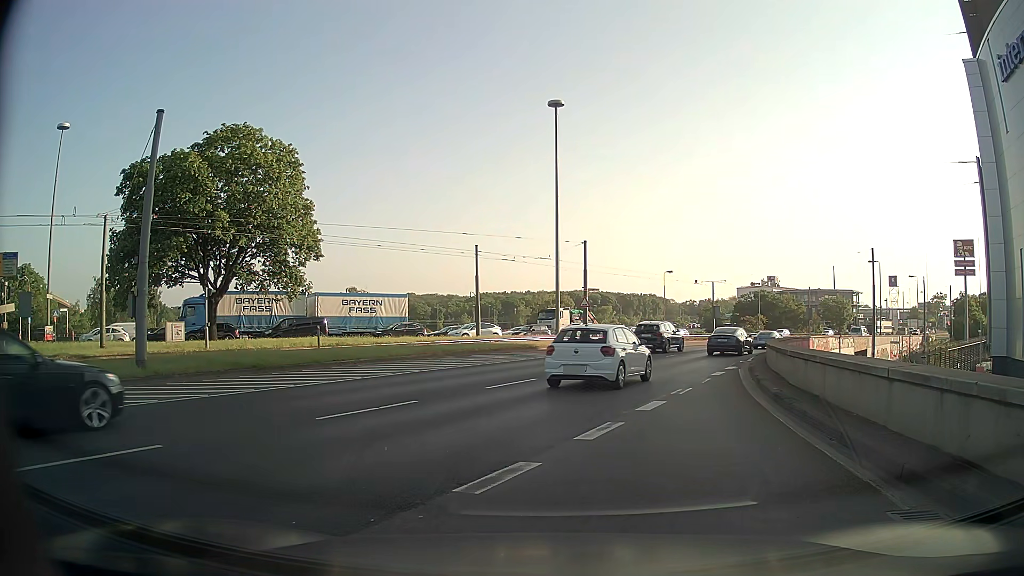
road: motorway_link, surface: asphalt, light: Day
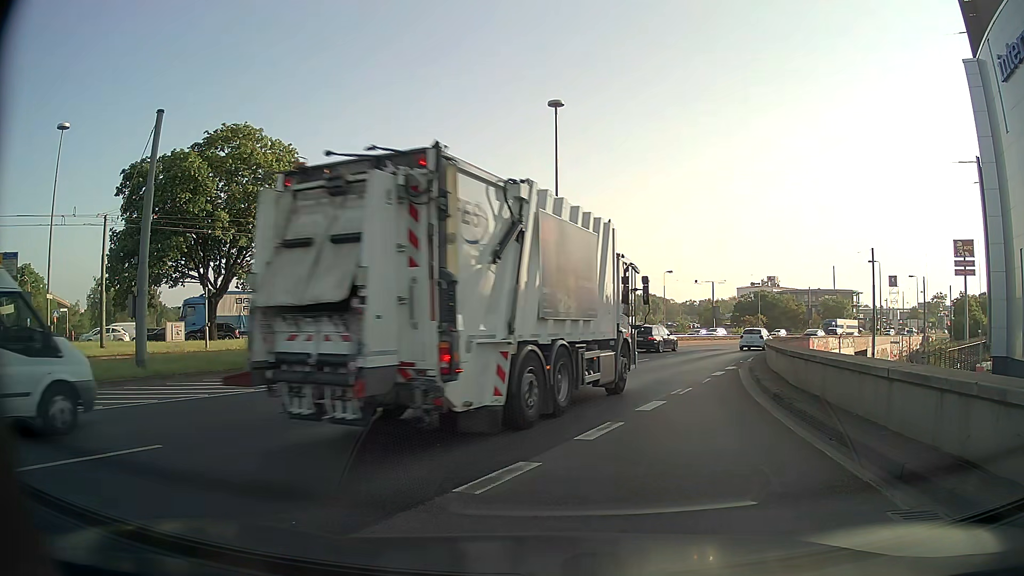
(0.0, 0.0) m; 0°
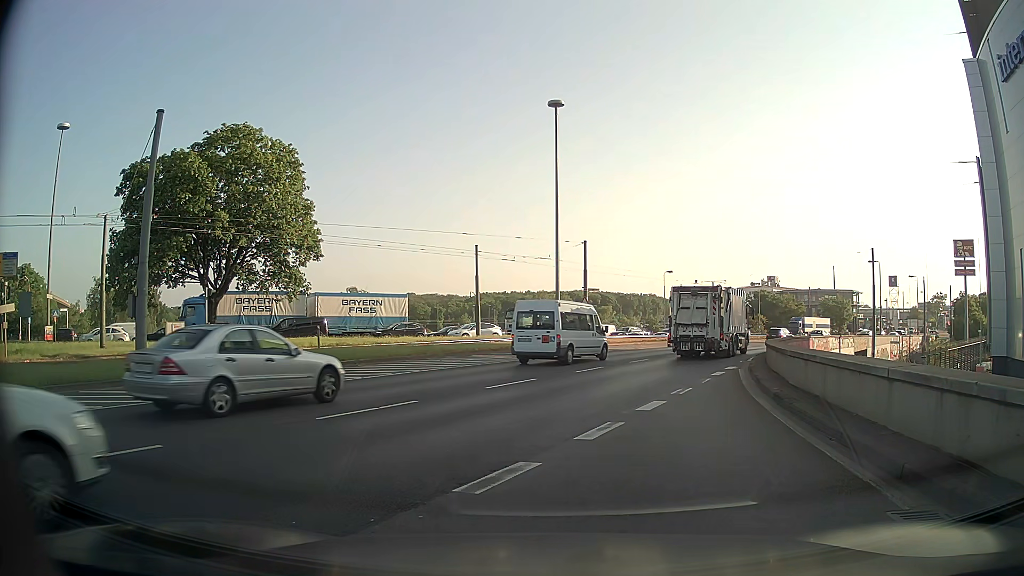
(0.0, 0.0) m; 0°
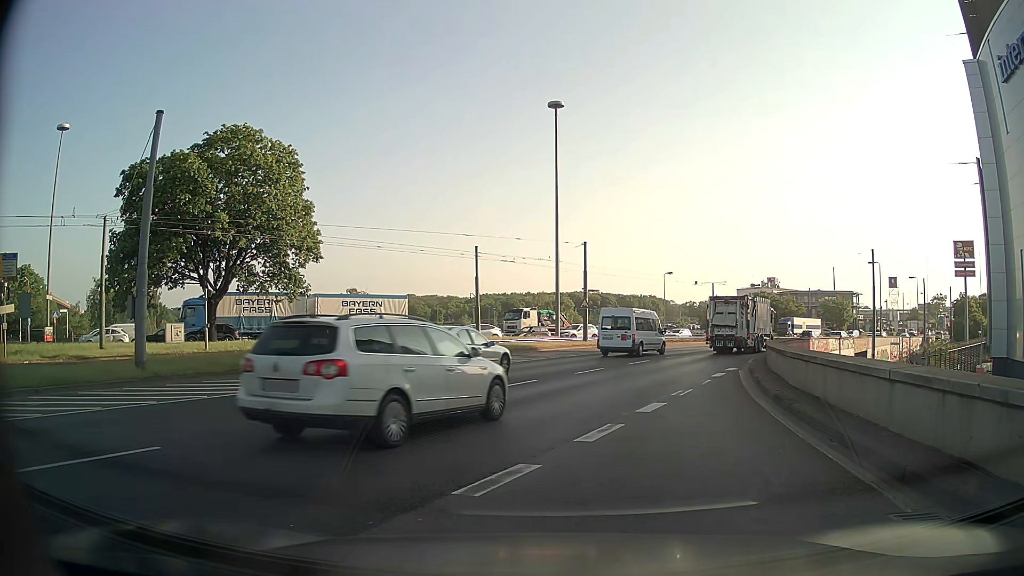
(0.0, 0.0) m; 0°
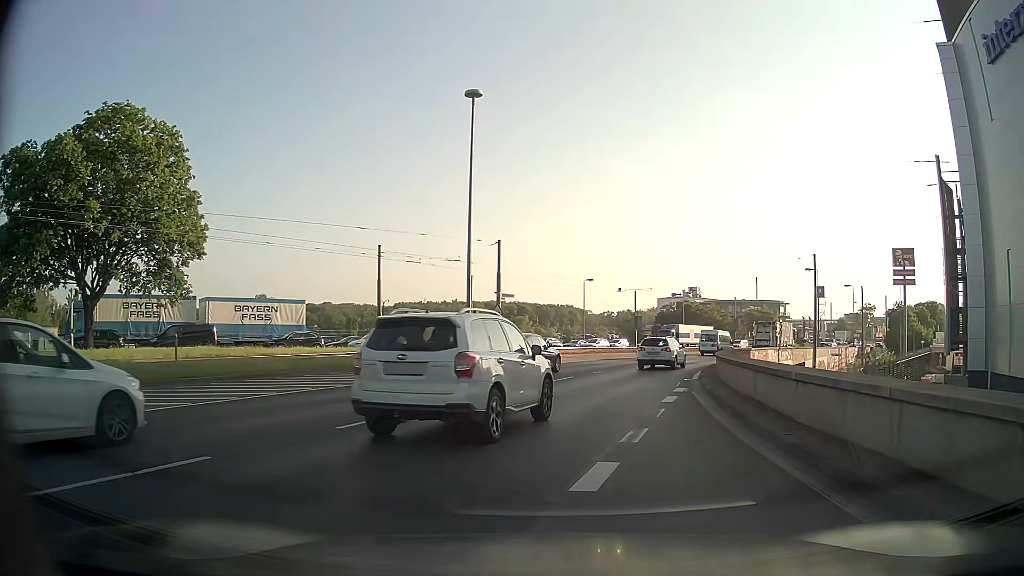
(+0.3, +5.6) m; +6°
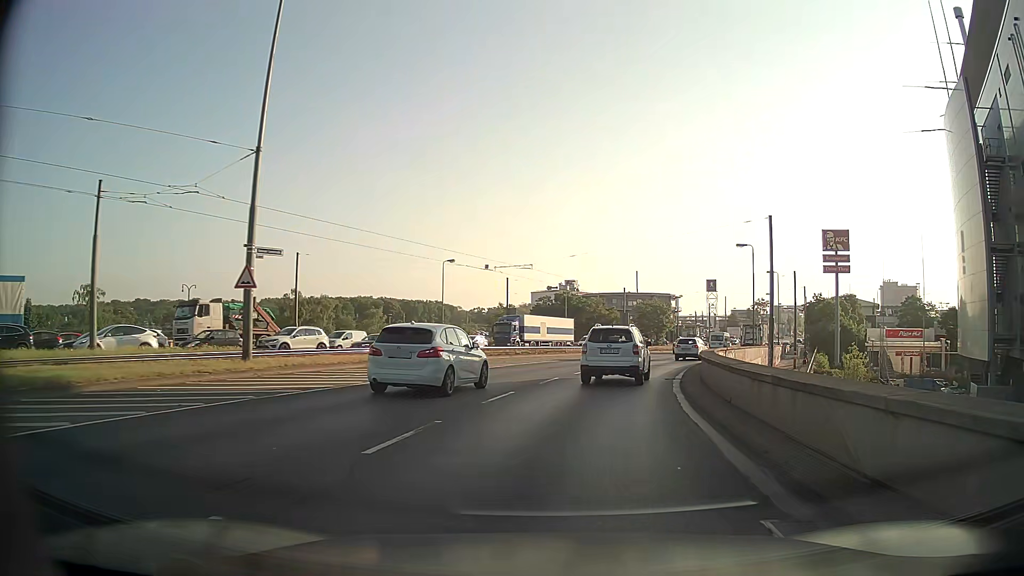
(+2.5, +20.2) m; +11°
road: primary
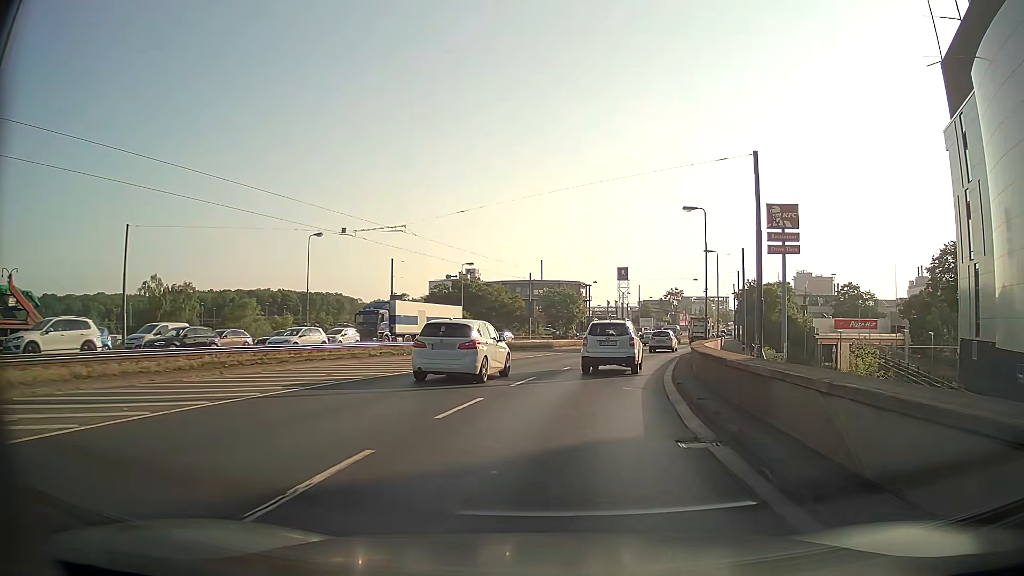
(+1.1, +14.9) m; +8°
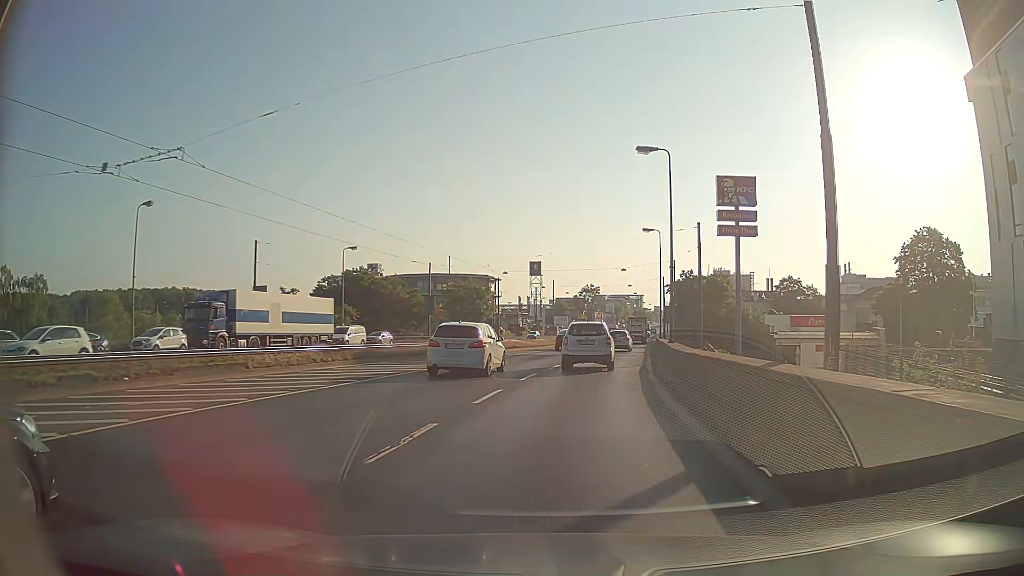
(+1.1, +15.3) m; +8°
(0, +10) (+1, +20) (+3, +30) (+4, +40) (+6, +50) (+7, +59) (+9, +69) (+11, +79) (+12, +89) (+14, +99) m
